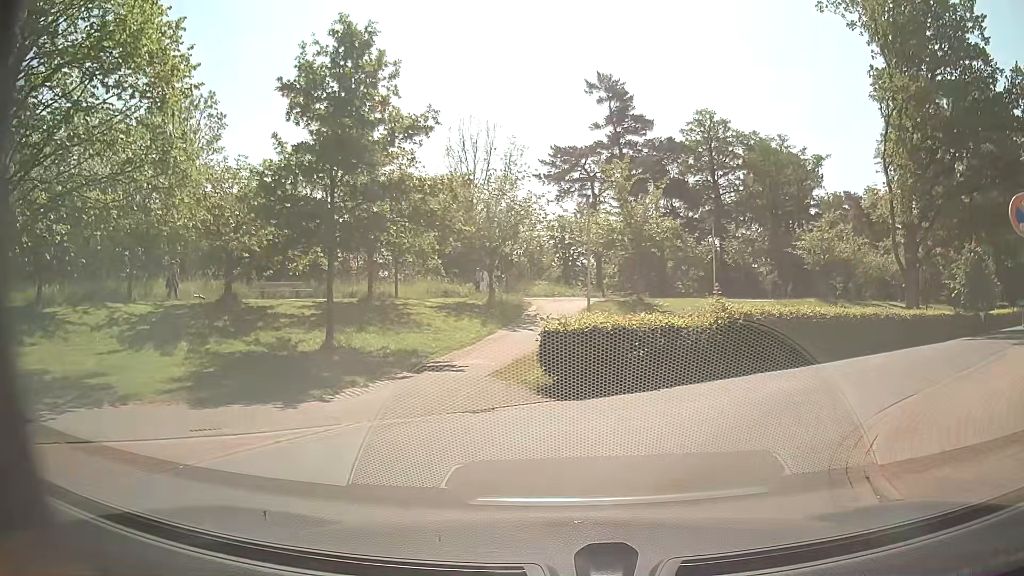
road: residential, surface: asphalt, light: Day
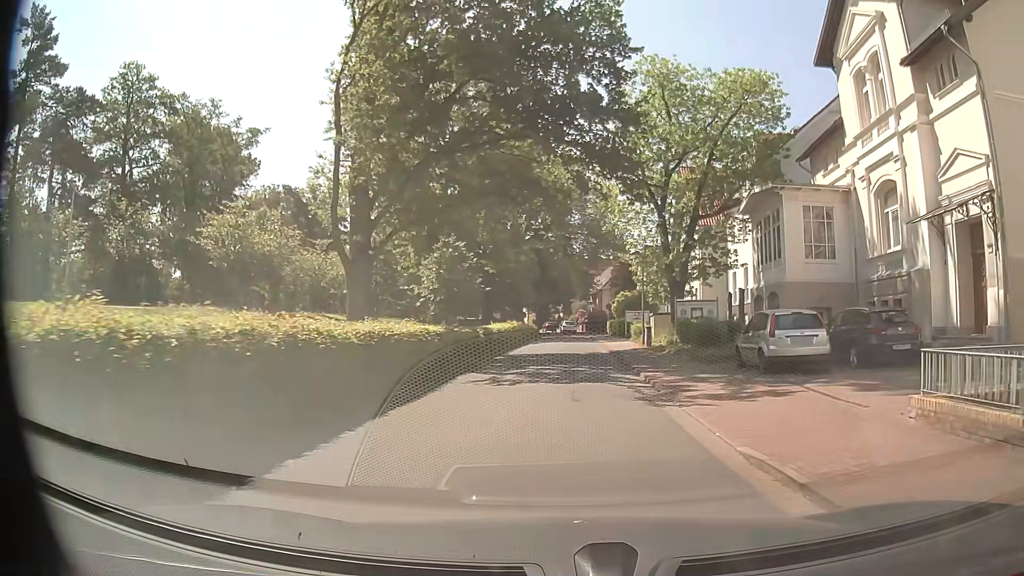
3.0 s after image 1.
(+6.8, +15.5) m; +48°
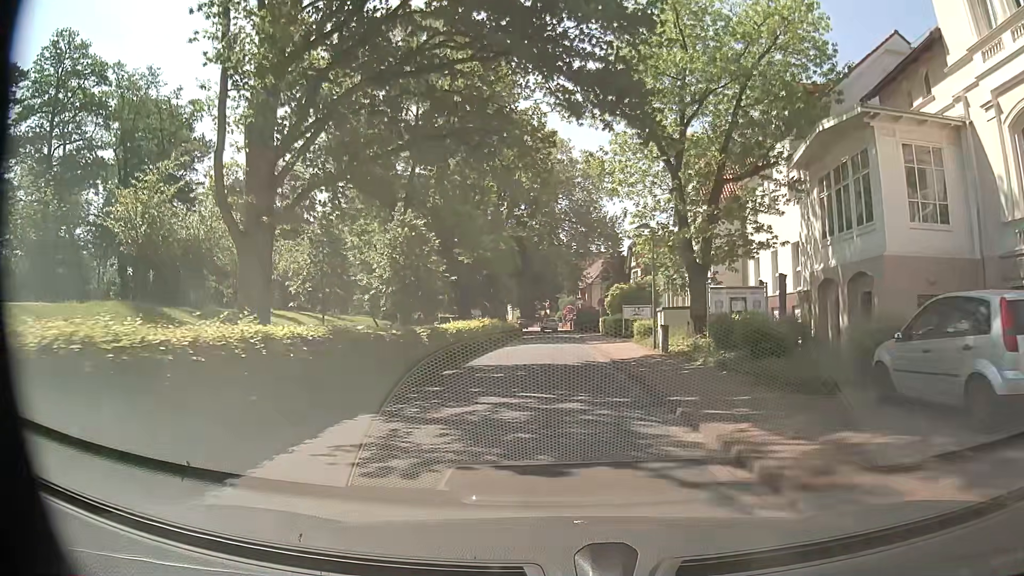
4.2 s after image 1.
(+0.2, +9.2) m; +1°
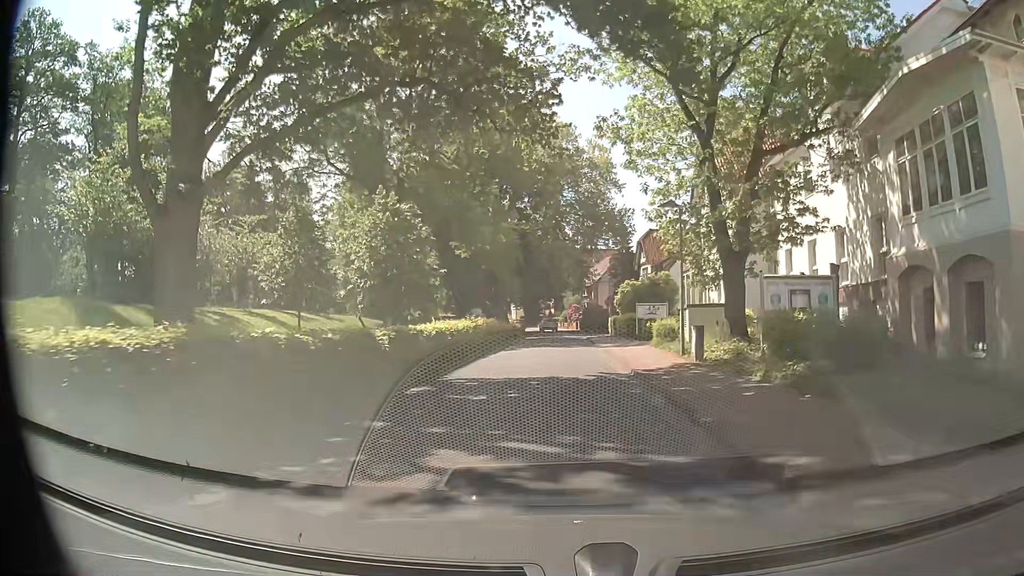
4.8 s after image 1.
(0.0, +5.0) m; -1°
(0, +10) (0, +20) (+1, +30) (+1, +40) (+1, +50) (+1, +60) (+1, +70) (0, +80) (-1, +90) (-3, +100) m
